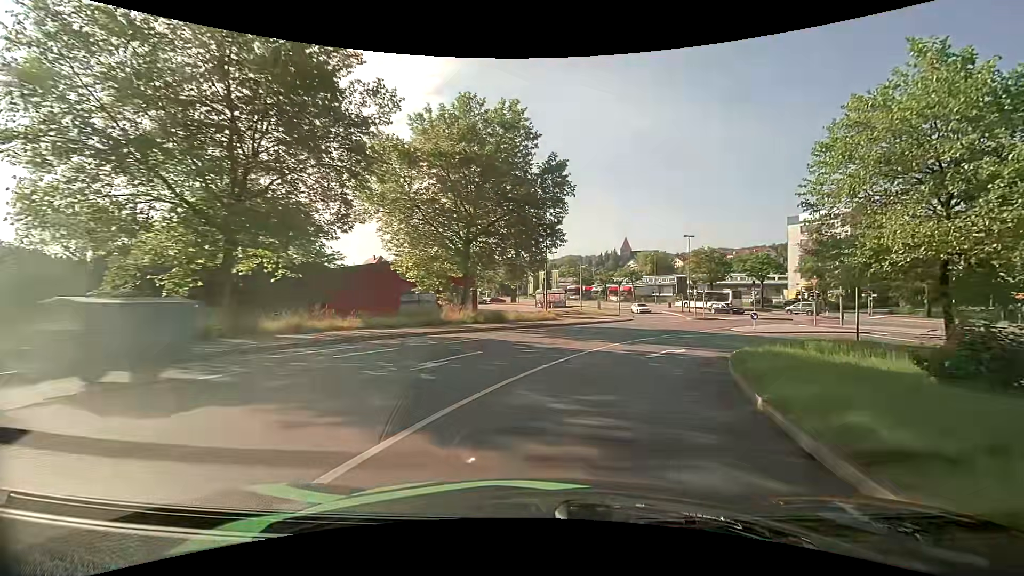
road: primary_link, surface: asphalt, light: Day
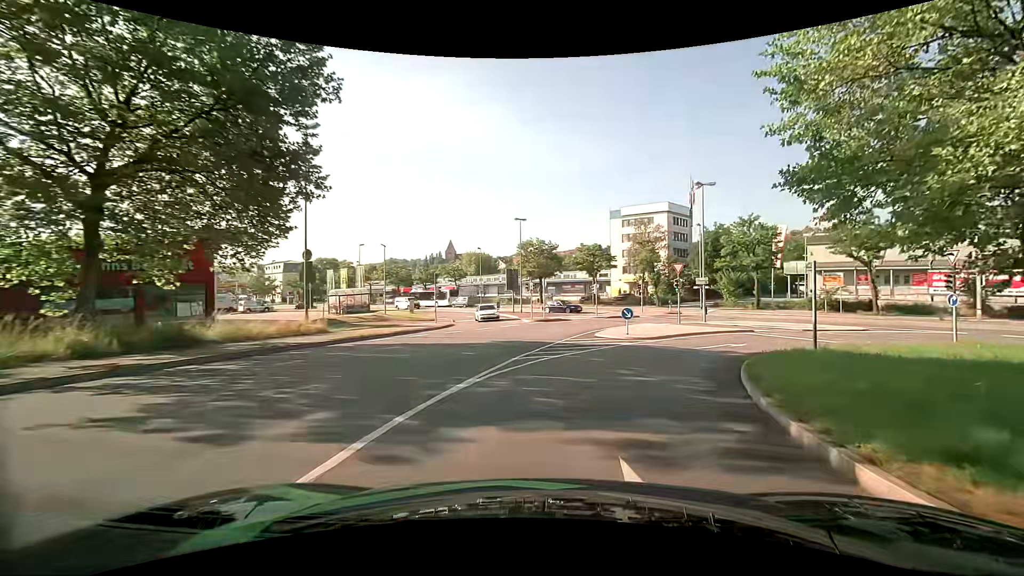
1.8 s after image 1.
(+2.8, +15.7) m; +20°
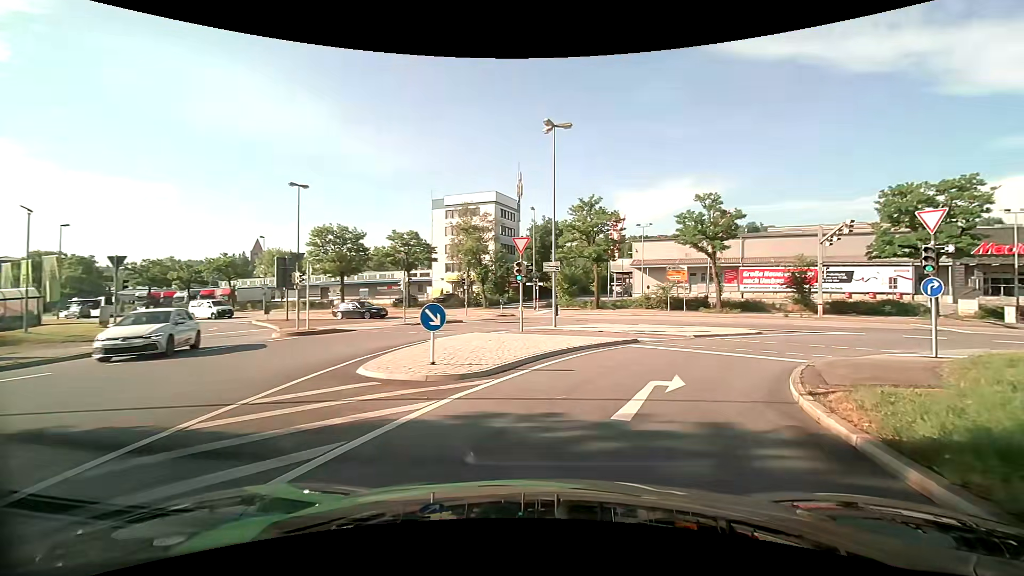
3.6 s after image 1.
(+2.1, +13.7) m; +19°
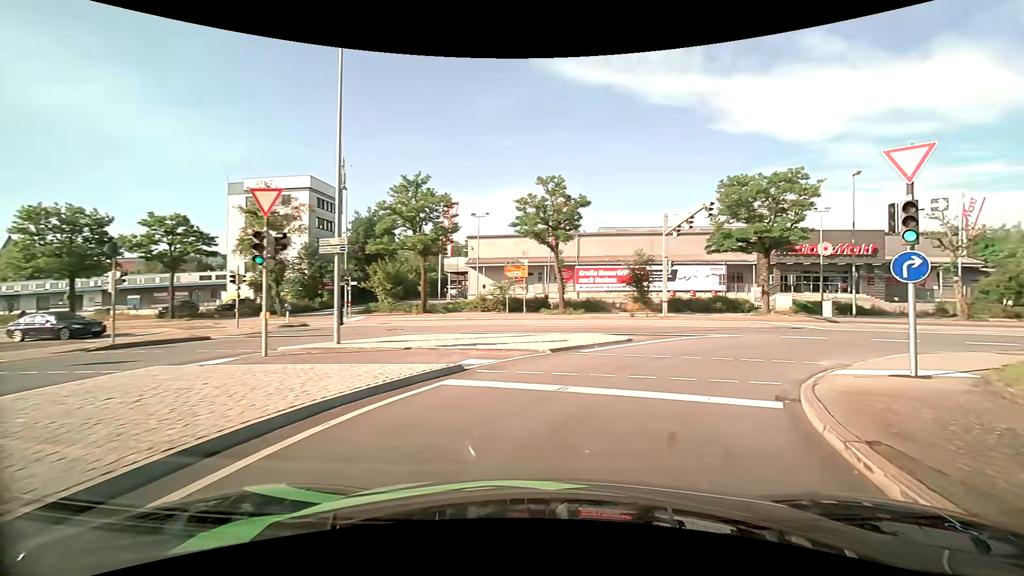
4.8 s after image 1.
(+1.4, +8.6) m; +19°
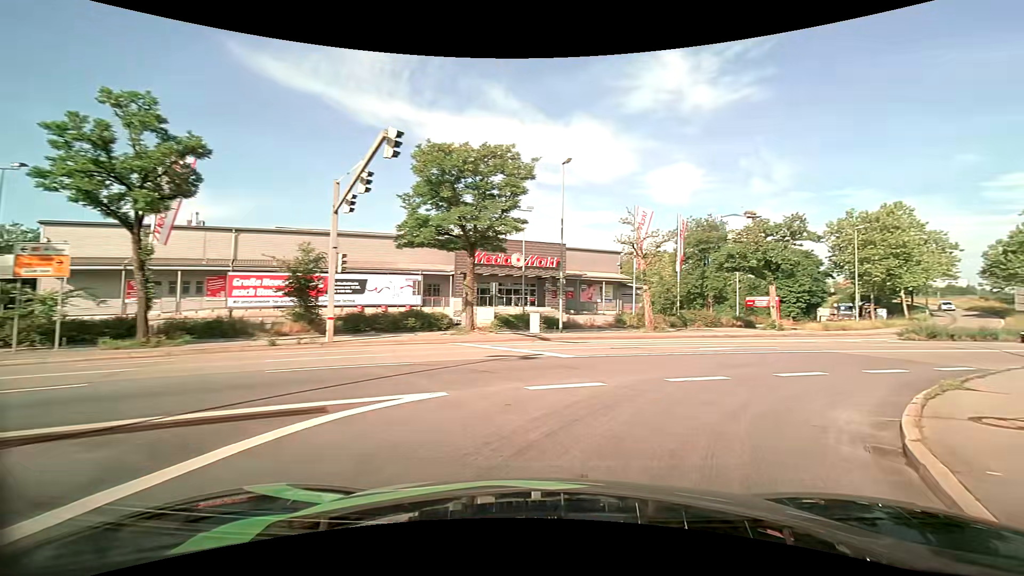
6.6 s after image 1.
(+3.7, +12.6) m; +33°
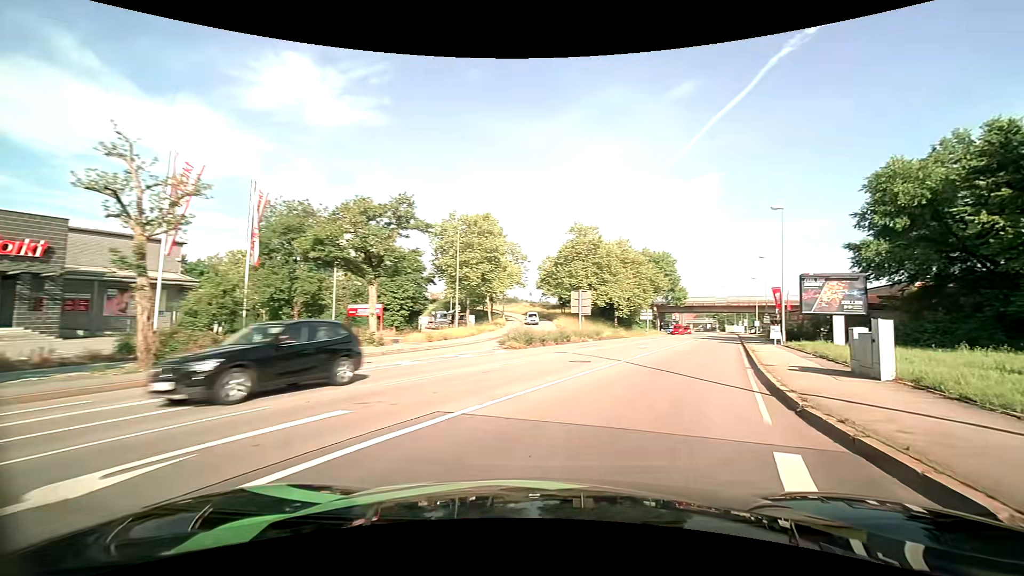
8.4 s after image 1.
(+5.2, +13.0) m; +42°
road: primary
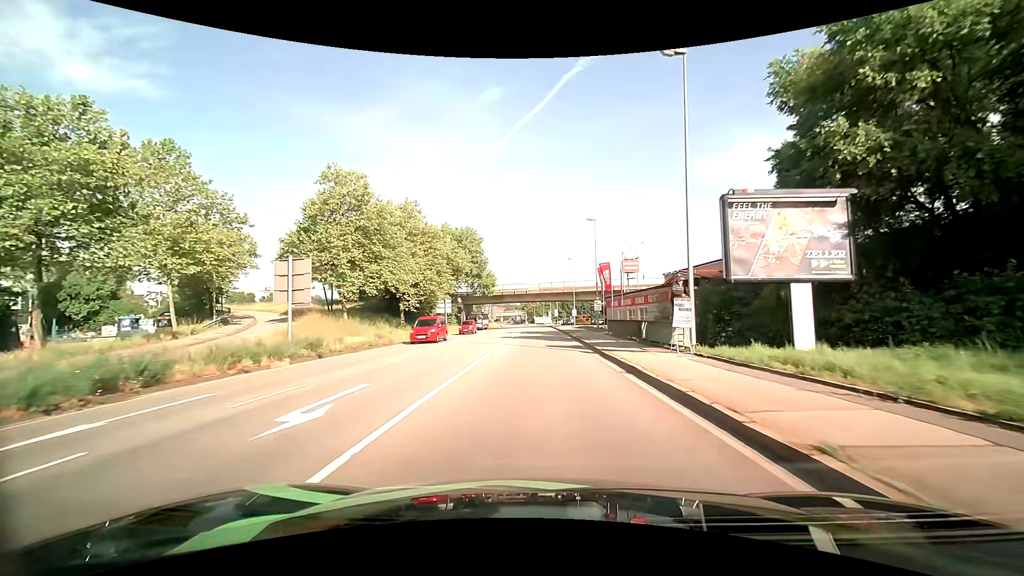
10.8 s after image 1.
(+6.7, +24.0) m; +21°
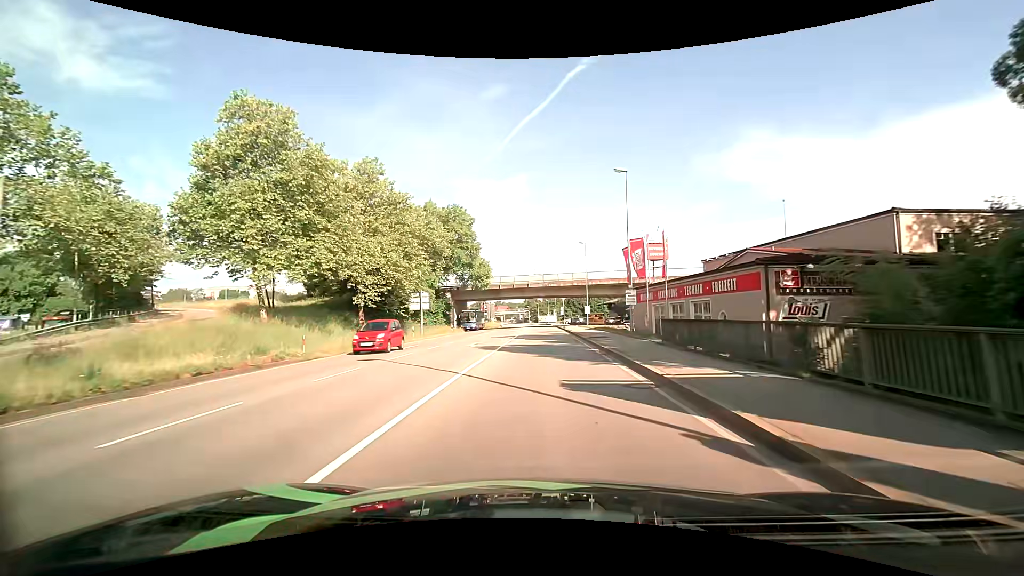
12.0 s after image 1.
(0.0, +15.0) m; 0°
(0, +10) (0, +20) (0, +30) (0, +40) (0, +50) (0, +60) (0, +70) (0, +80) (+1, +90) (+1, +100) m
